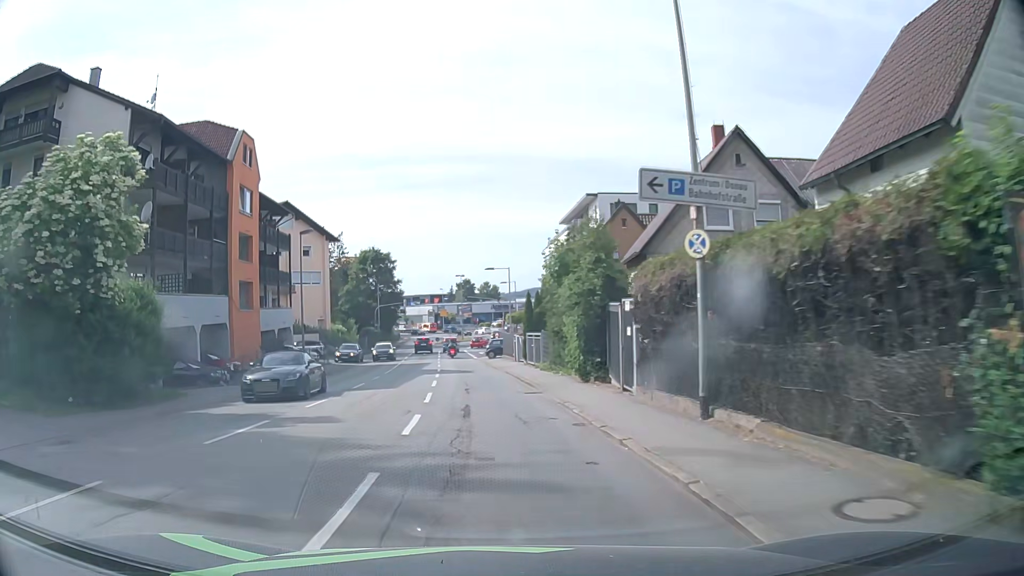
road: tertiary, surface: asphalt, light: Day
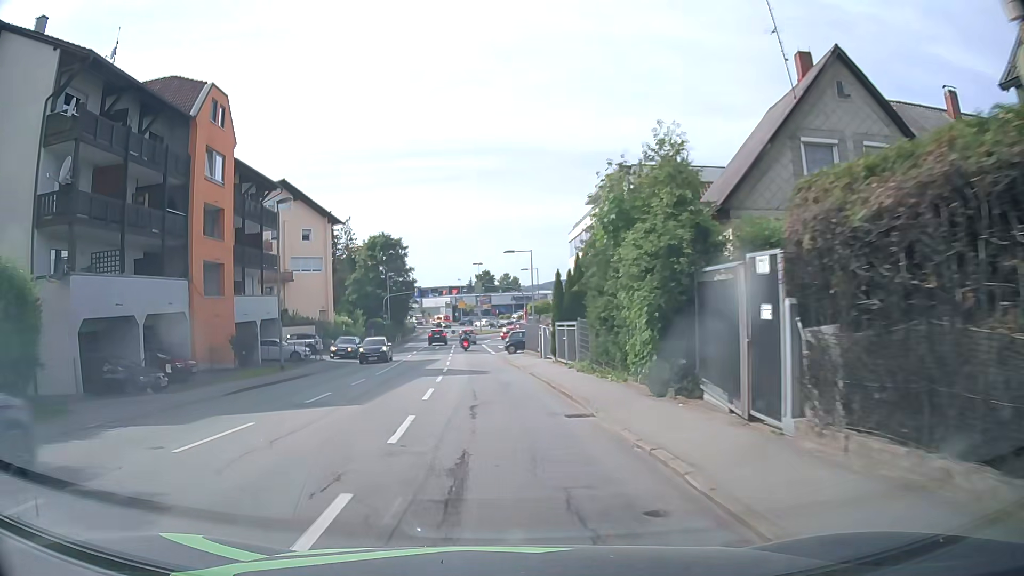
(0.0, +7.2) m; -1°
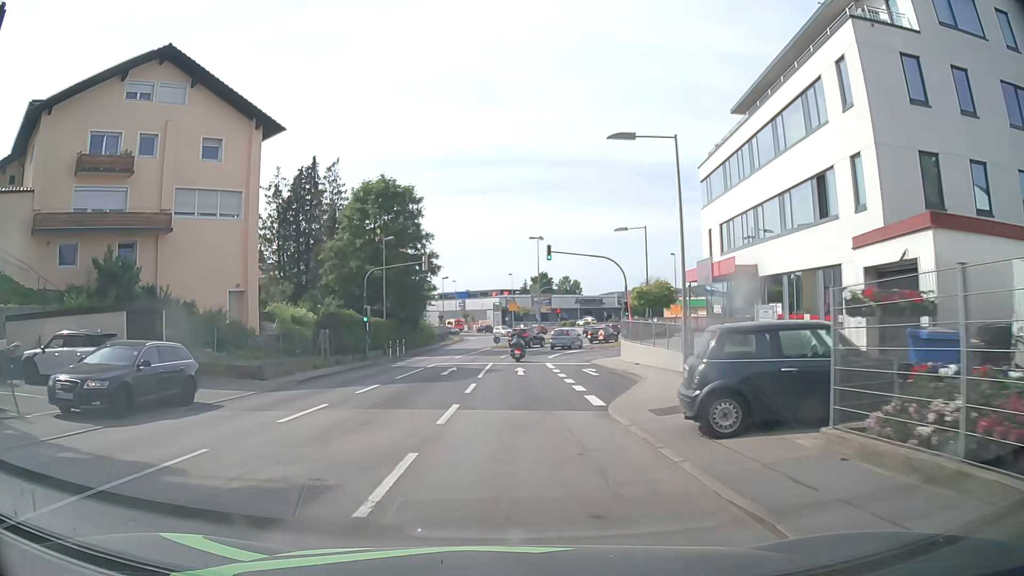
(-1.7, +33.3) m; -5°
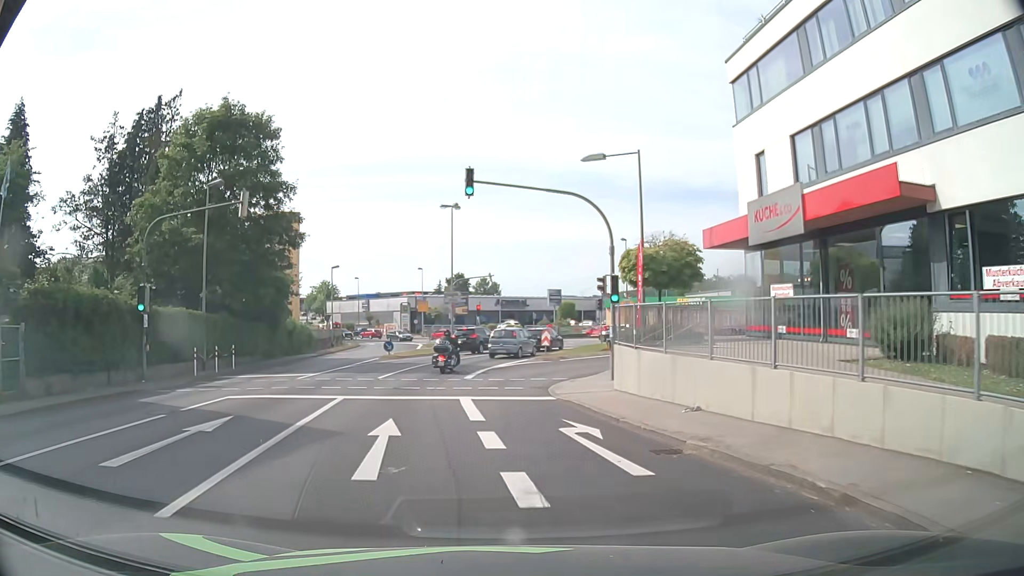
(+0.9, +18.2) m; +7°
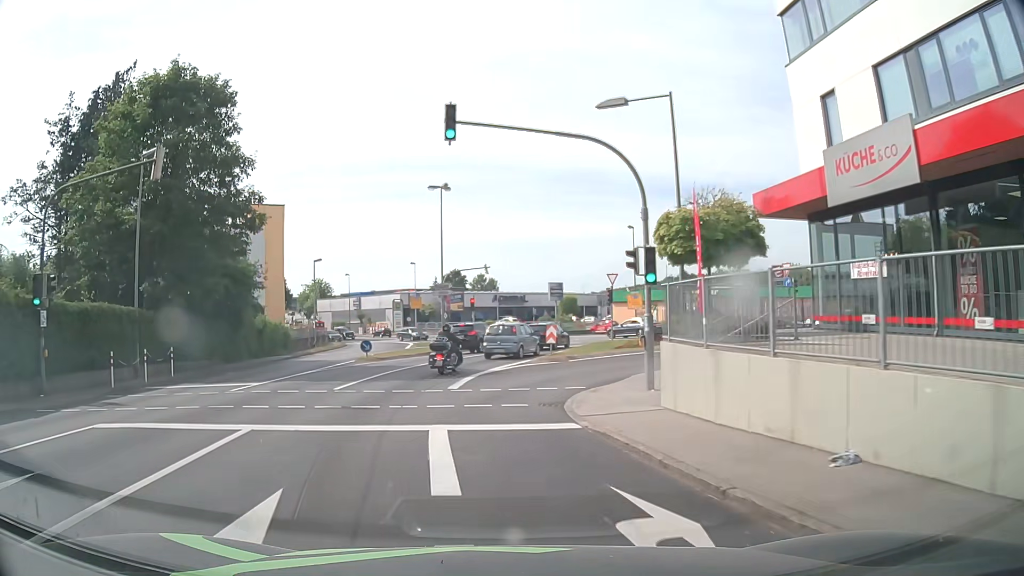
(+0.1, +5.6) m; 0°
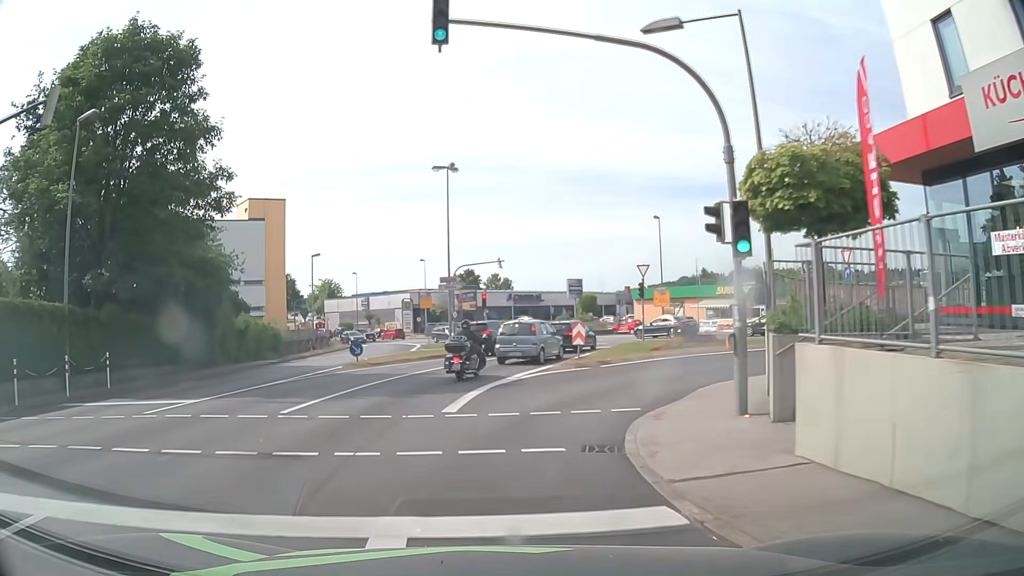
(0.0, +5.2) m; -1°
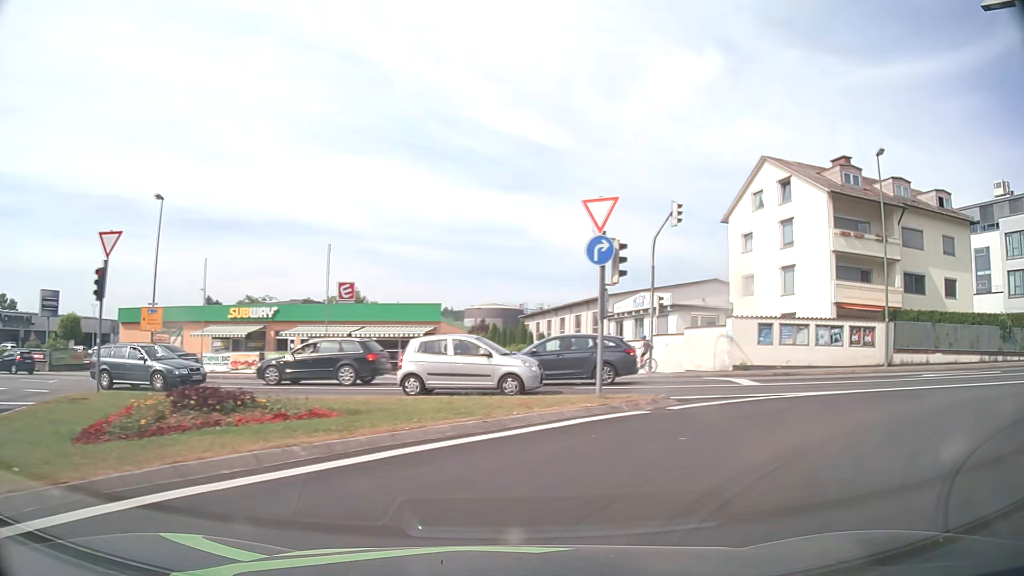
(+3.8, +18.6) m; +43°
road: tertiary_link
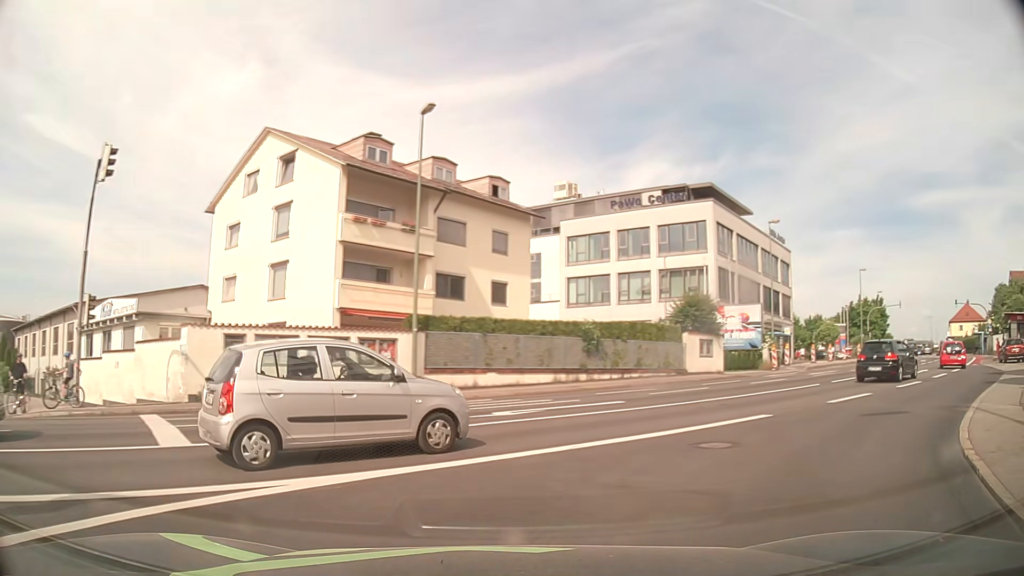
(+3.1, +8.4) m; +41°
(+4, +9) (+10, +16) (+17, +24) (+24, +31) (+30, +39) (+37, +46) (+44, +54) (+50, +61) (+56, +69) (+62, +77) m
